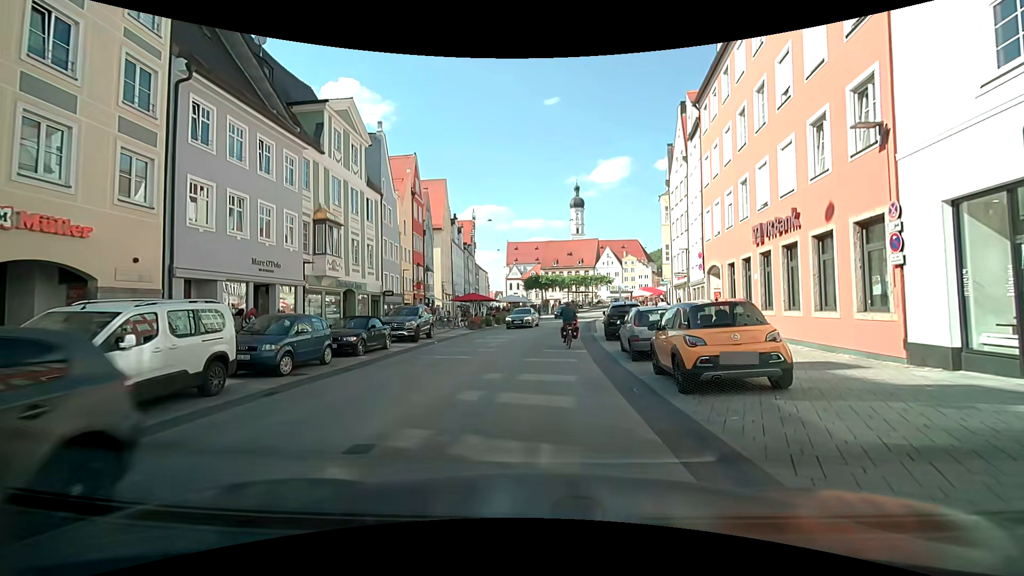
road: secondary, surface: asphalt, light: Day
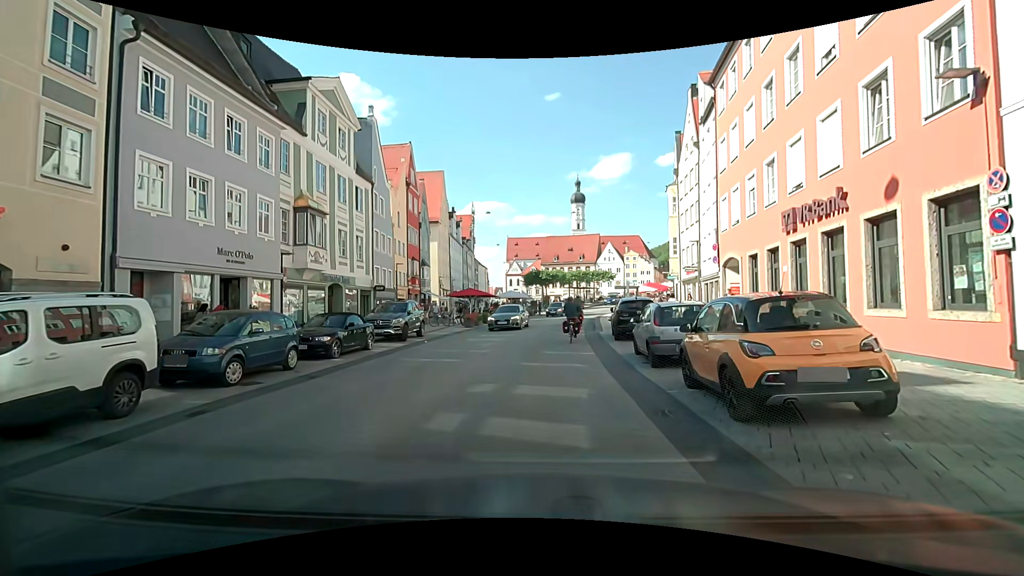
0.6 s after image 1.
(+0.1, +2.3) m; +1°
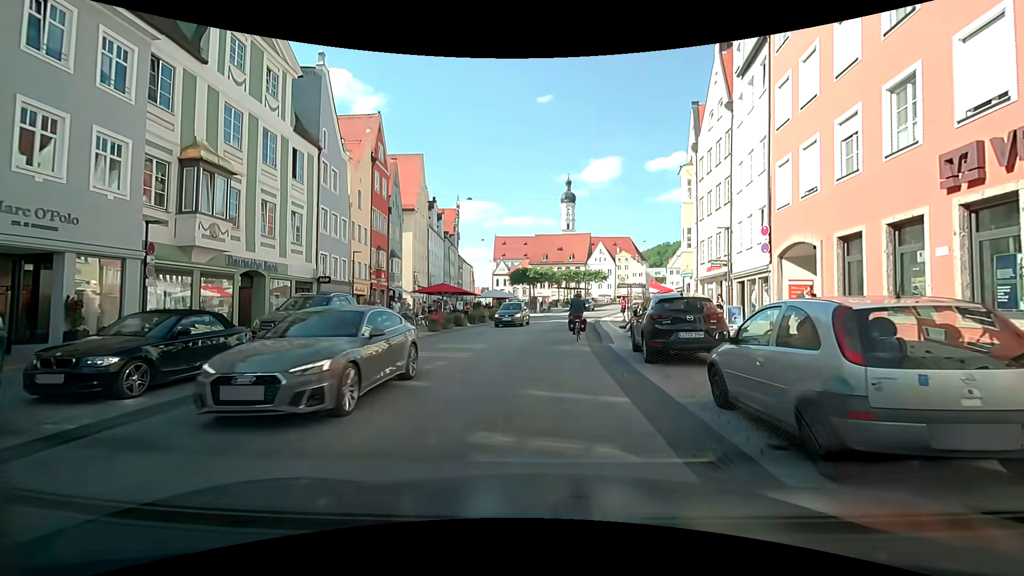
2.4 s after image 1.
(0.0, +7.3) m; +1°
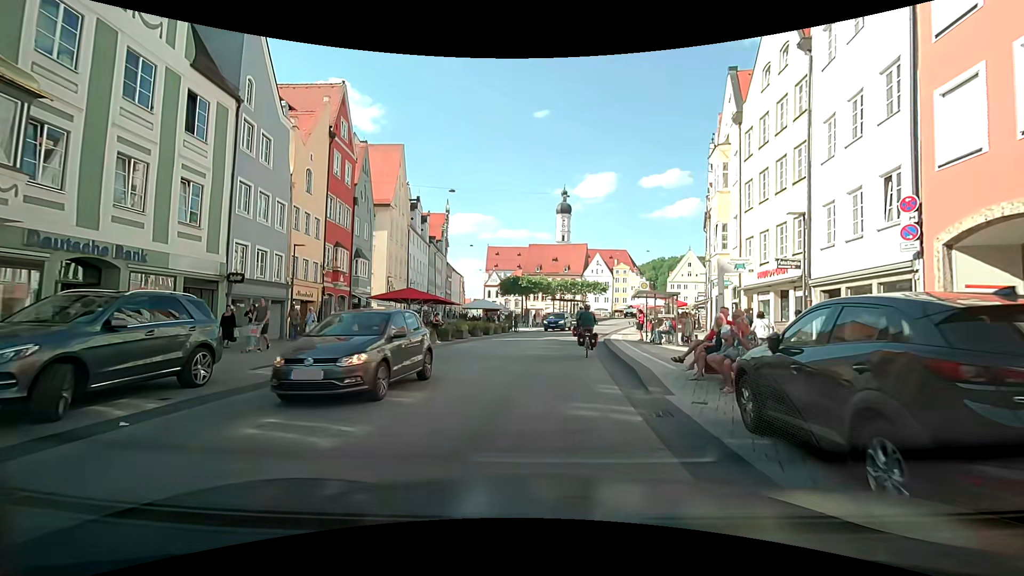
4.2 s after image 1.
(0.0, +7.9) m; +1°
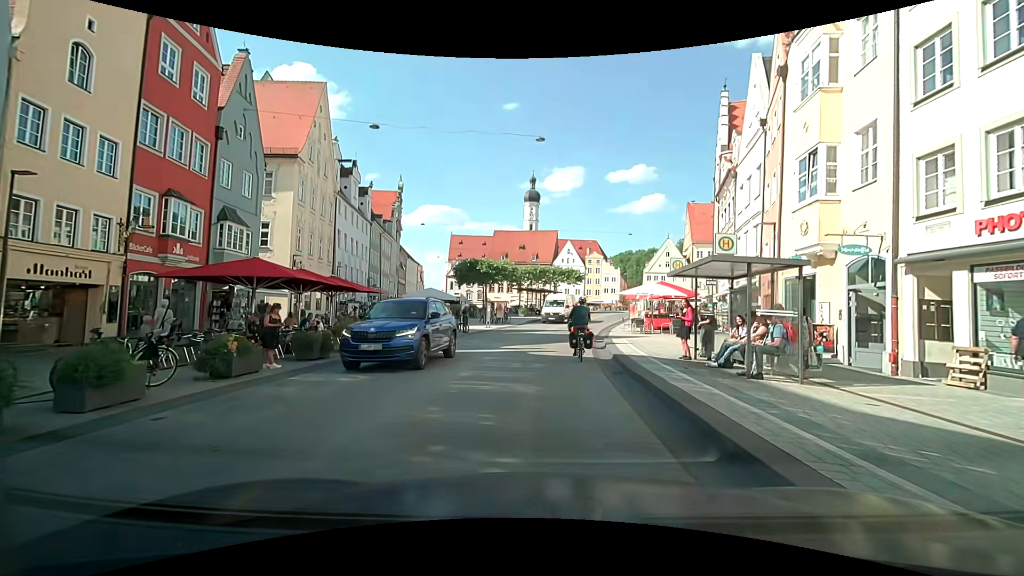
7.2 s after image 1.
(+0.1, +12.9) m; +1°
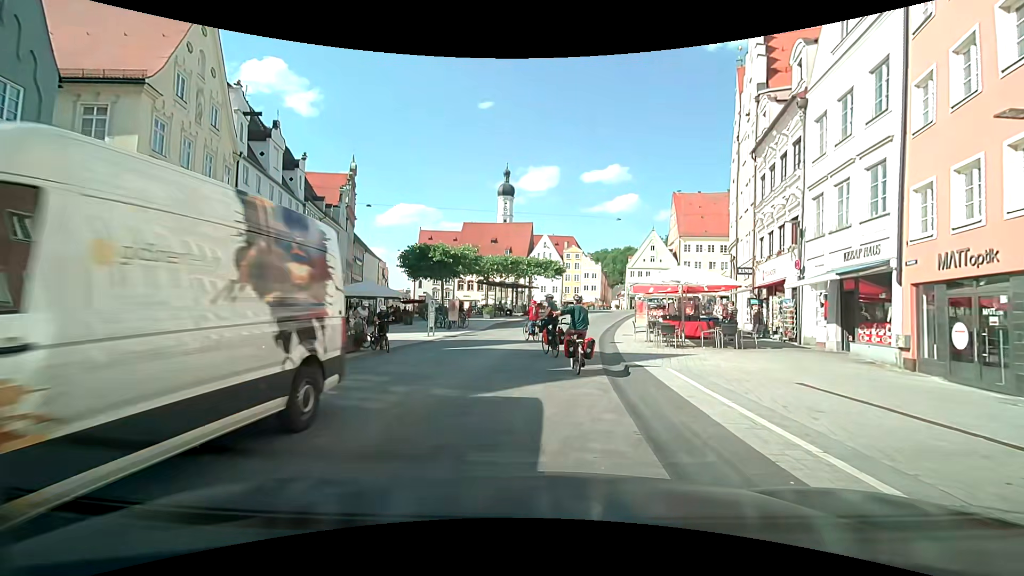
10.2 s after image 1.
(+0.3, +11.6) m; +3°
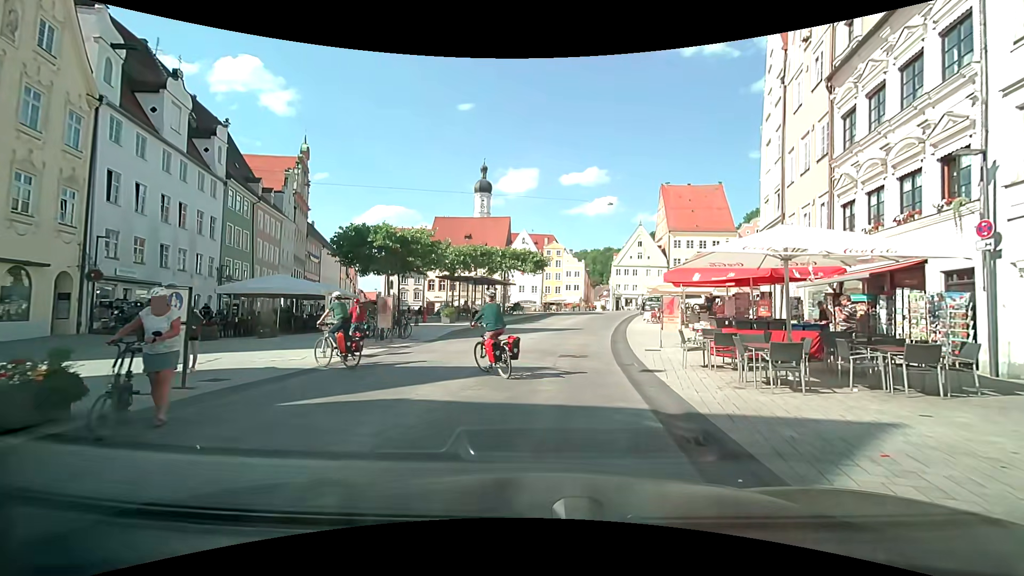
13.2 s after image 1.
(+0.2, +9.8) m; +3°
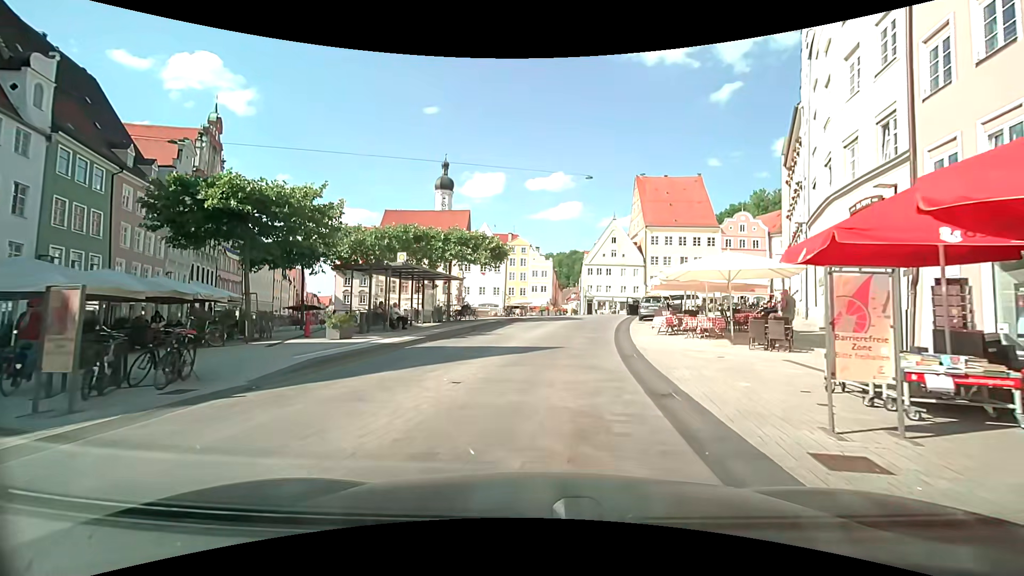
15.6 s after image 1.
(+0.8, +12.1) m; +6°
